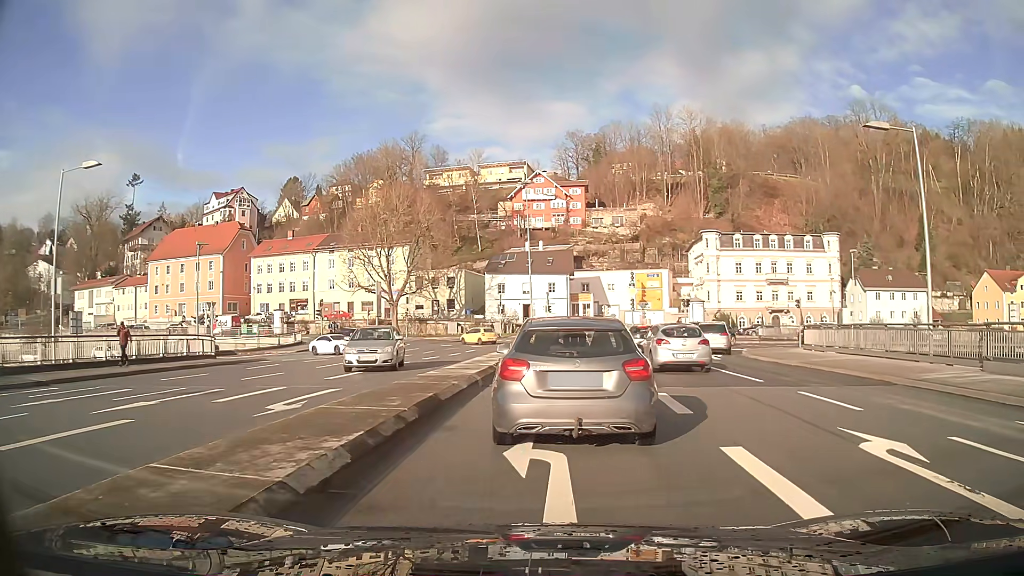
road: primary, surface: asphalt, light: Day
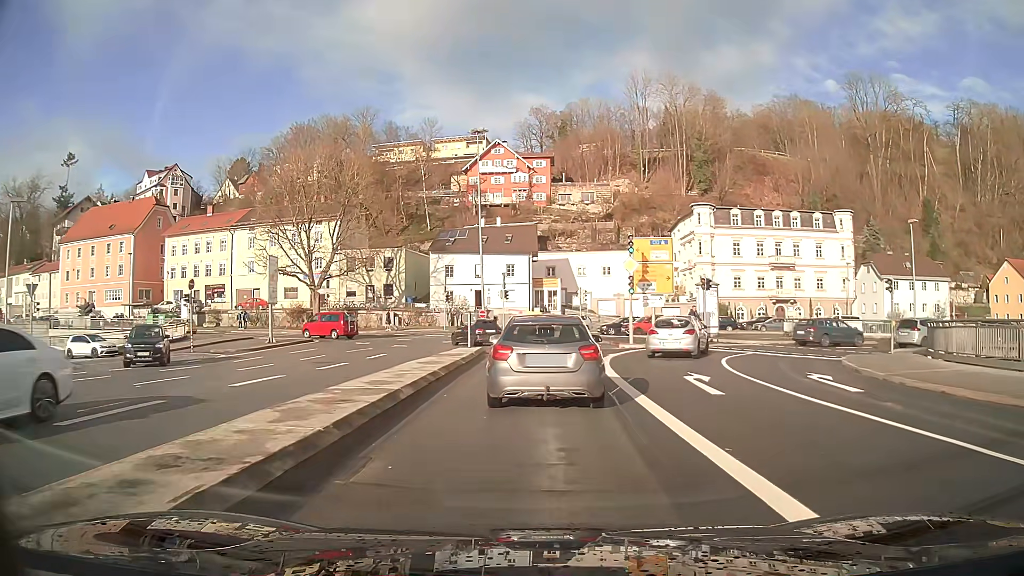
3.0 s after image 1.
(+0.6, +16.6) m; +3°
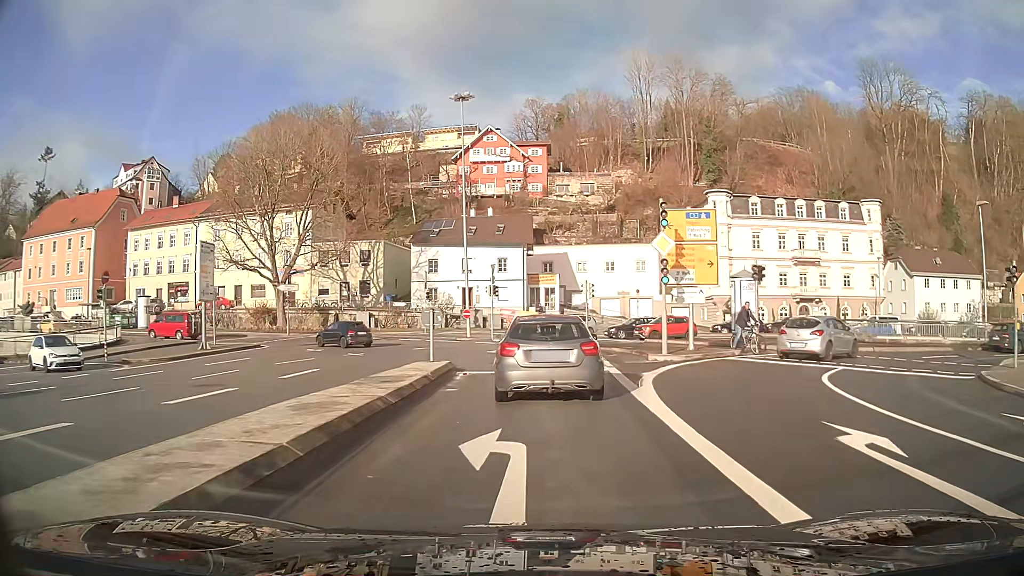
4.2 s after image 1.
(0.0, +8.9) m; 0°
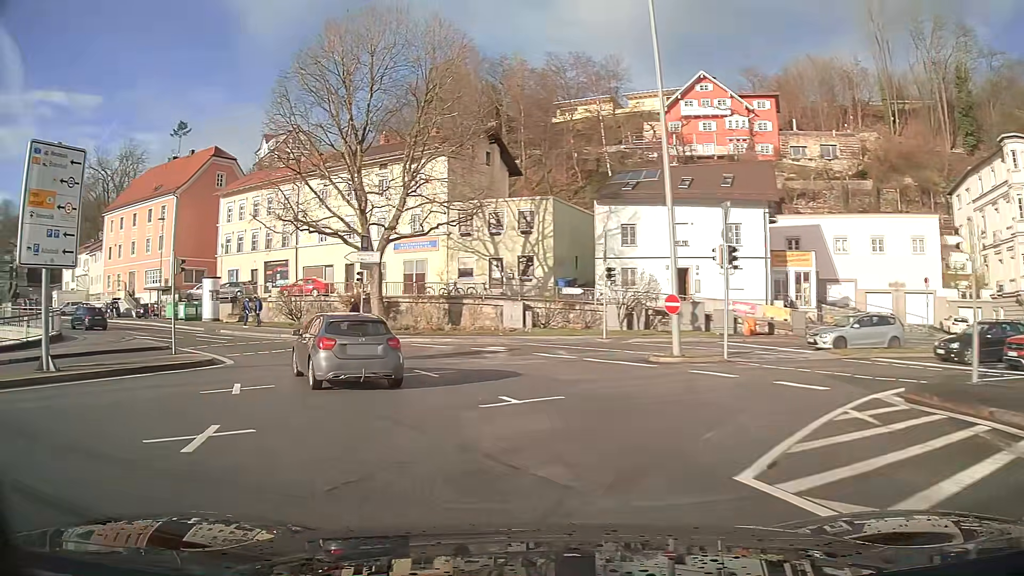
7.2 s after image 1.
(-2.2, +23.2) m; -22°
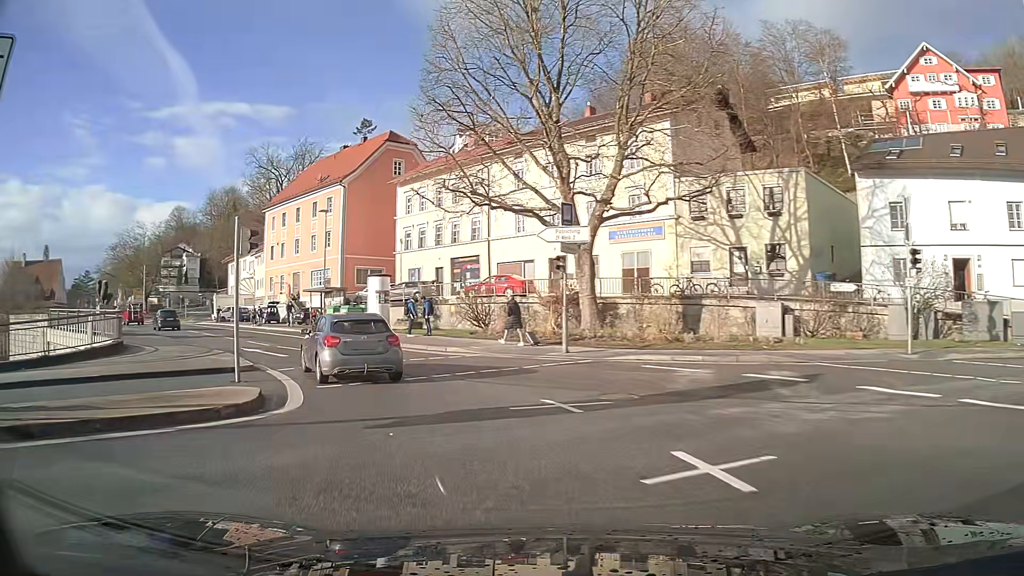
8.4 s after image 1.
(-1.6, +9.9) m; -18°
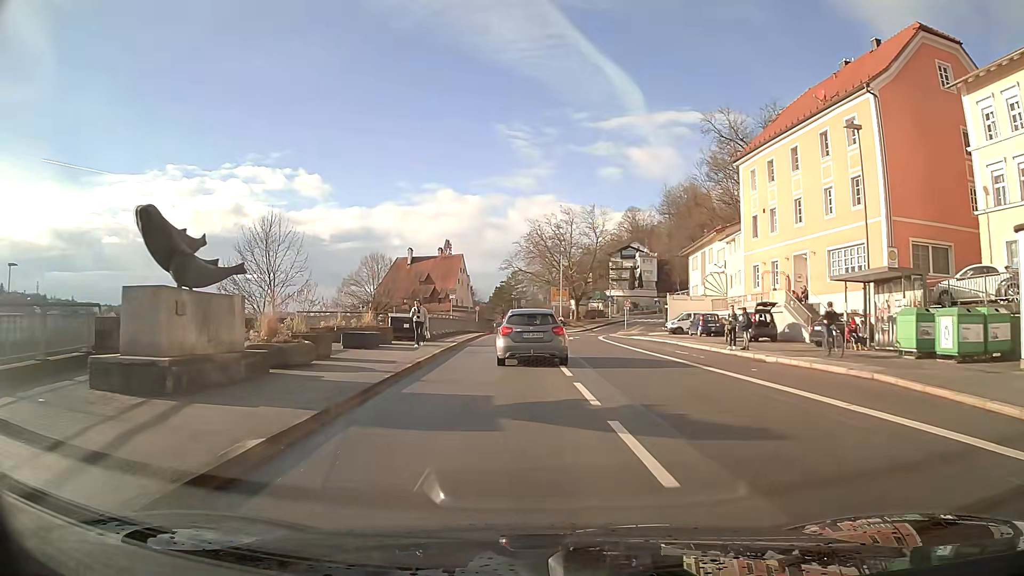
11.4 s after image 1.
(-10.2, +25.7) m; -36°
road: primary_link
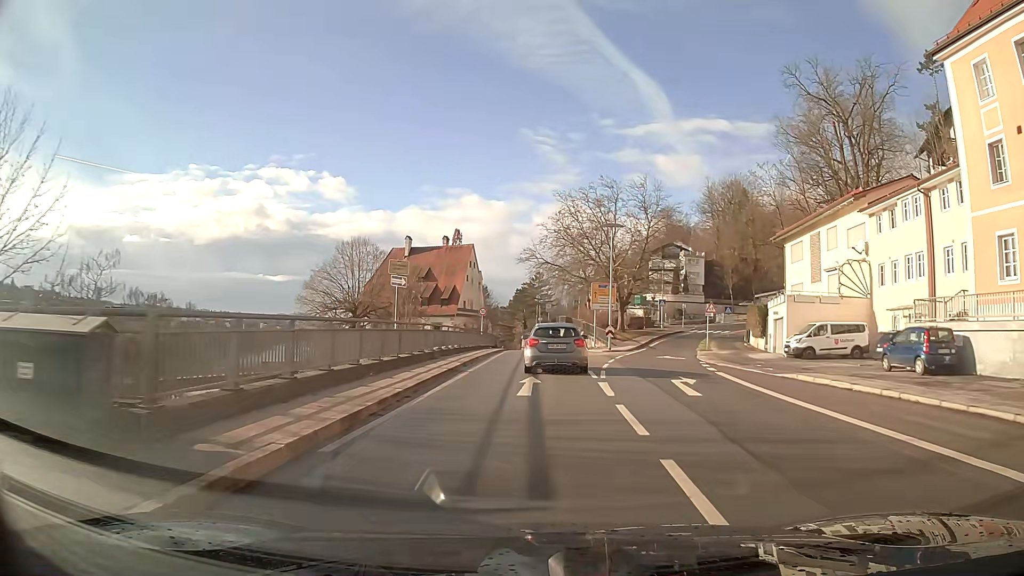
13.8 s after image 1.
(-0.8, +24.4) m; -2°
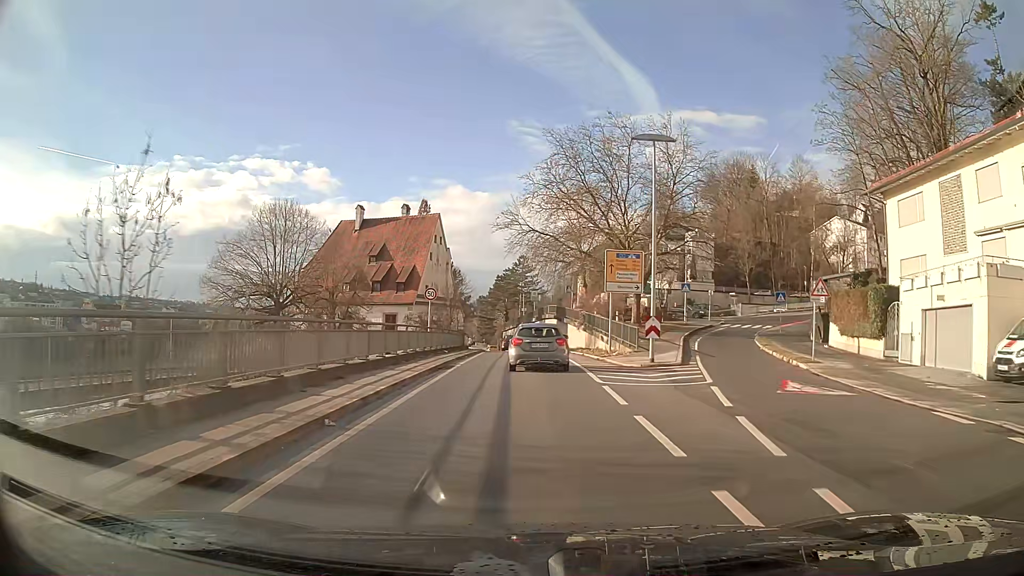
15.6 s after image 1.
(+0.3, +19.7) m; +2°
(0, +10) (0, +20) (0, +30) (0, +40) (0, +50) (-1, +60) (-2, +70) (-3, +80) (-4, +90) (-6, +100) m
